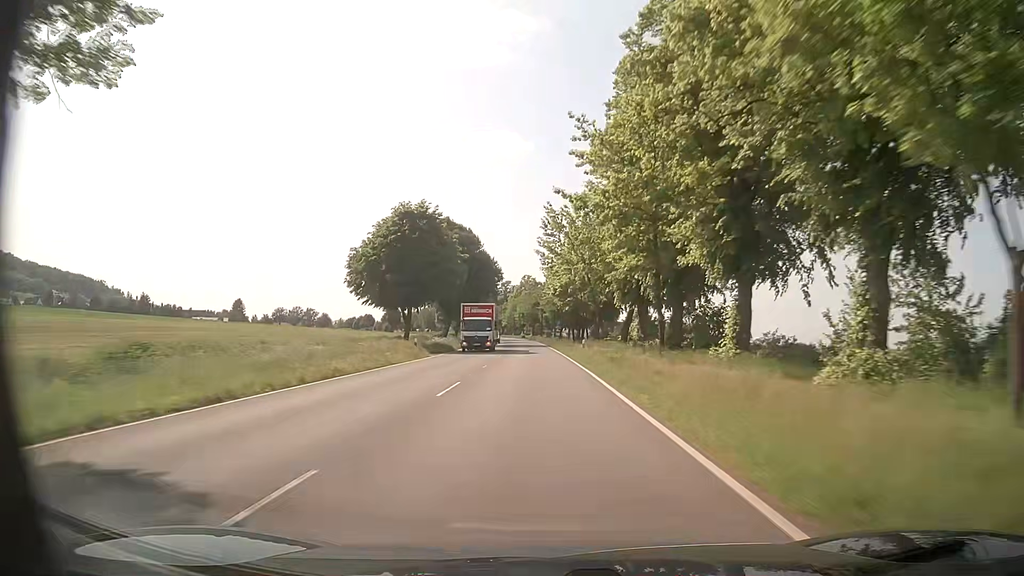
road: primary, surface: asphalt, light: Day
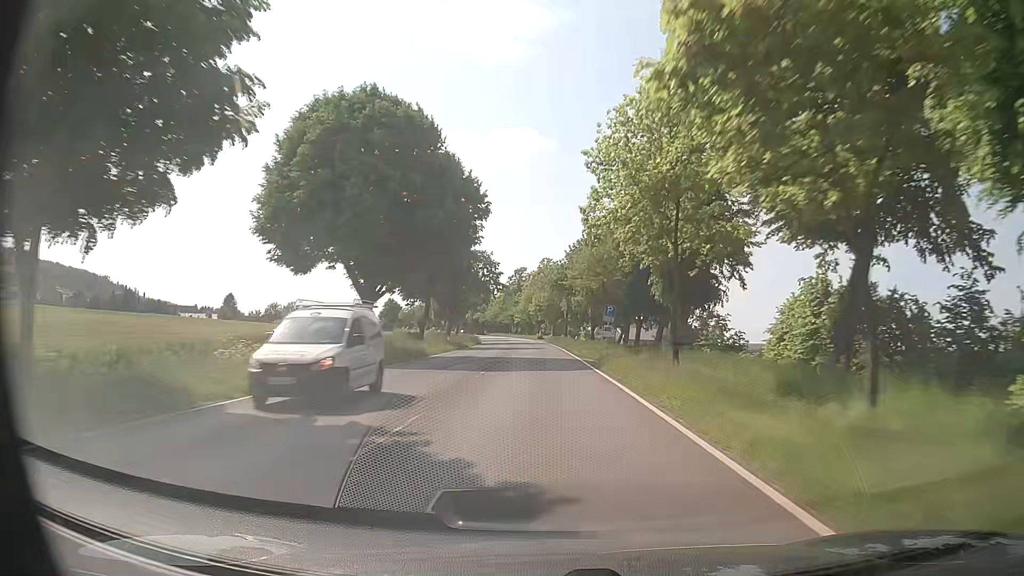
(-1.0, +43.5) m; -3°
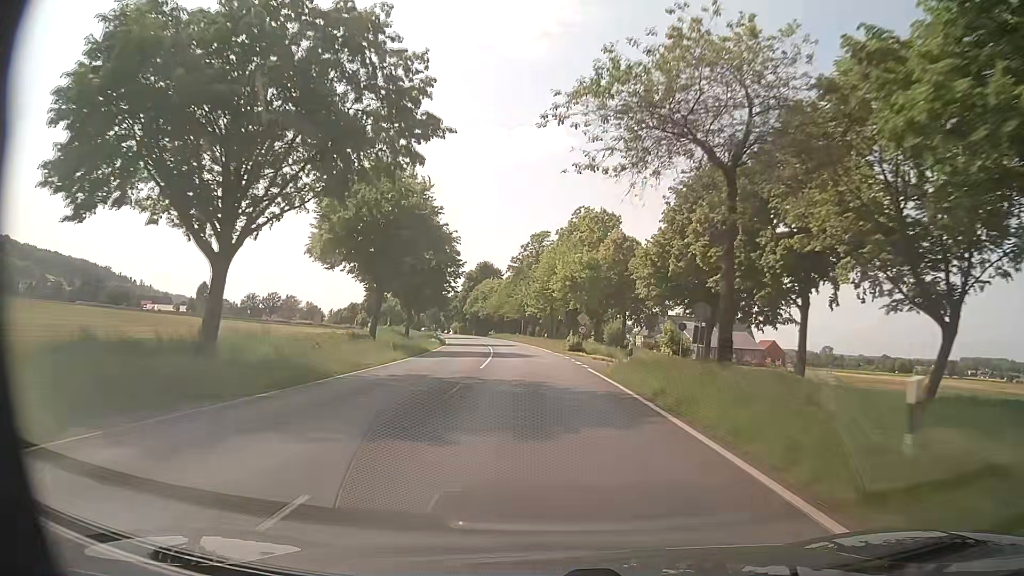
(-0.7, +65.3) m; -2°
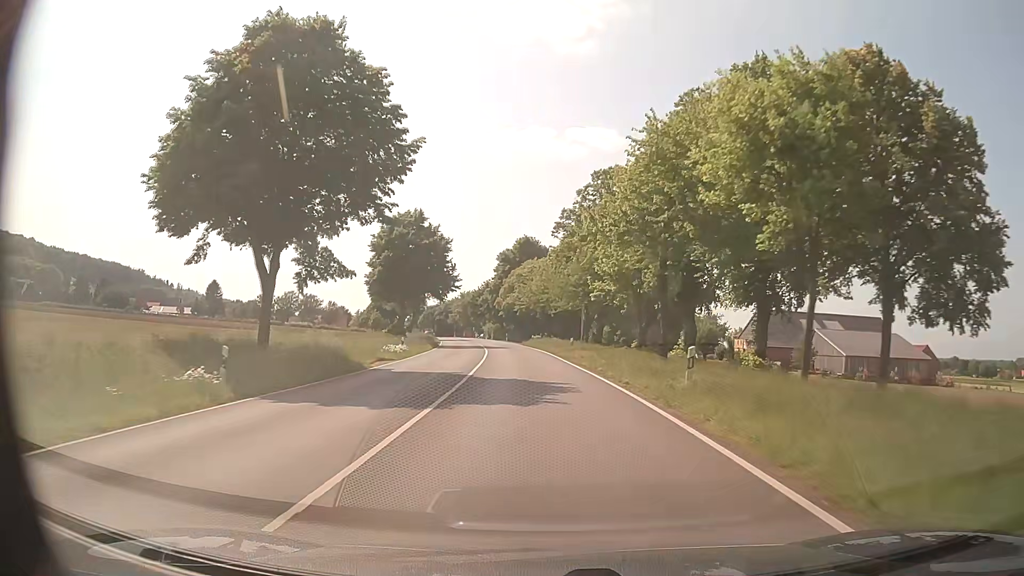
(-1.8, +45.9) m; -5°
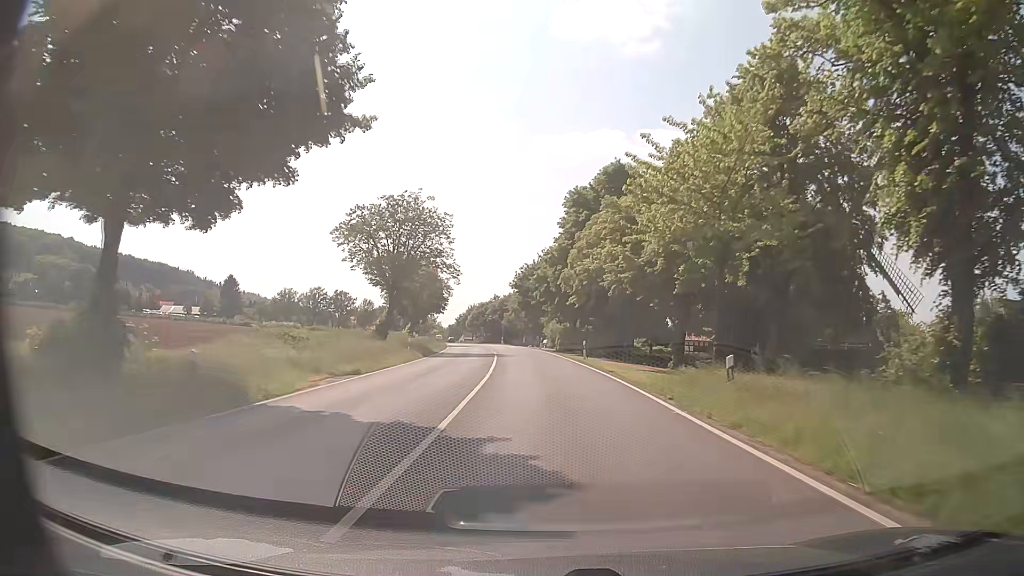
(-3.0, +52.1) m; -6°
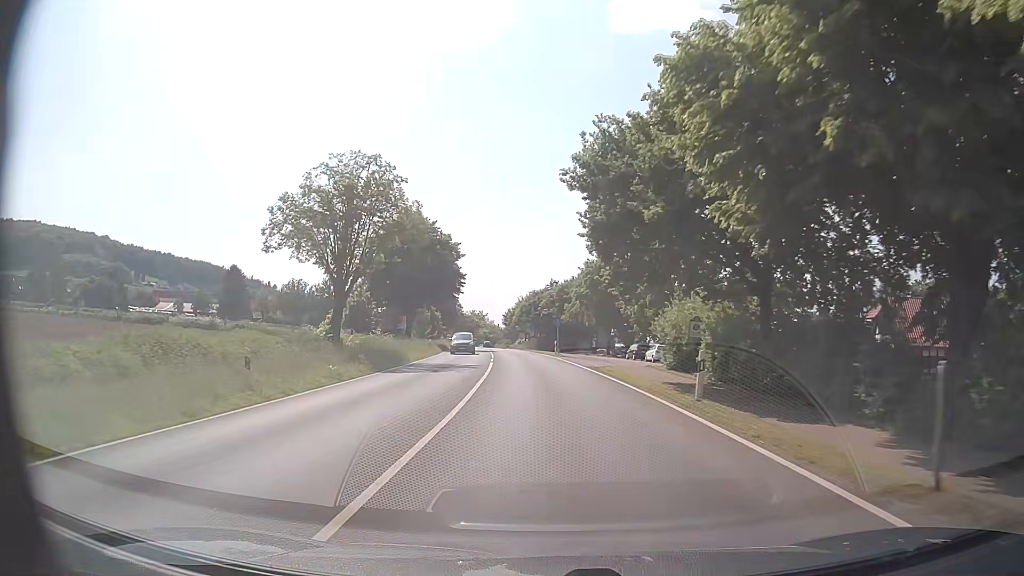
(-1.9, +49.5) m; -5°
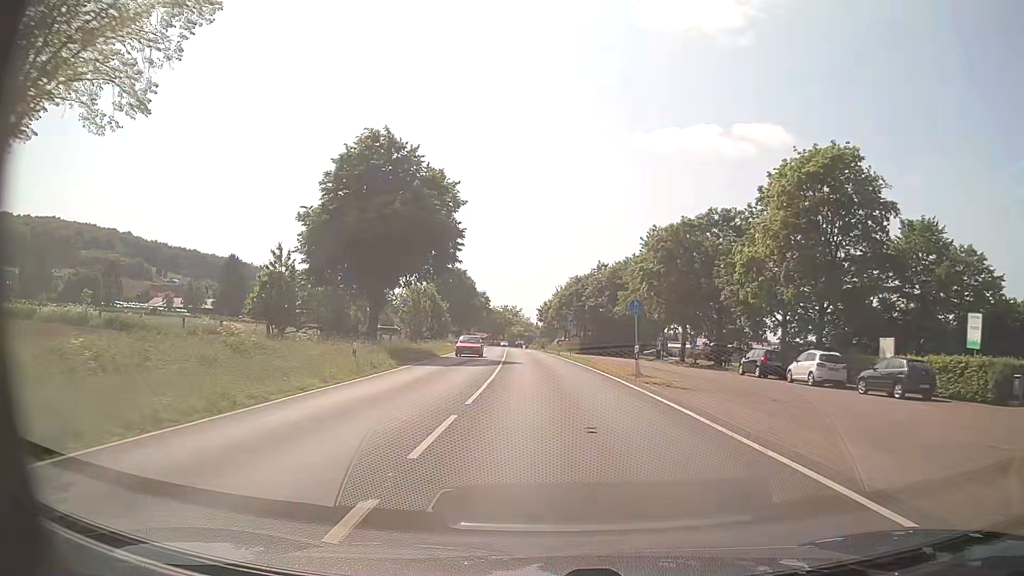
(-0.8, +28.4) m; -3°
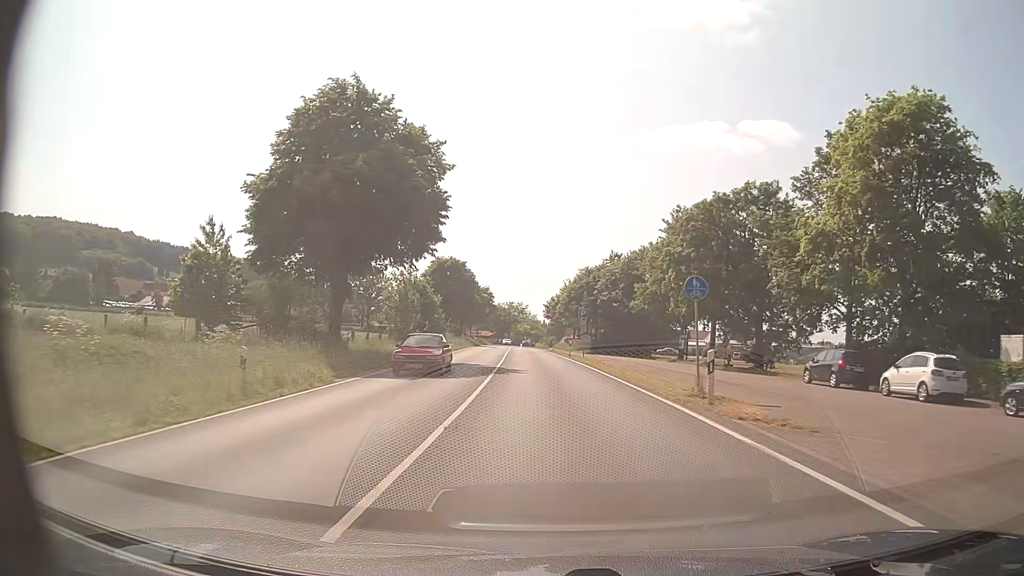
(0.0, +9.2) m; -1°
(0, +10) (0, +20) (0, +30) (-1, +40) (-1, +50) (-1, +60) (-2, +70) (-2, +80) (-3, +90) (-3, +100) m
